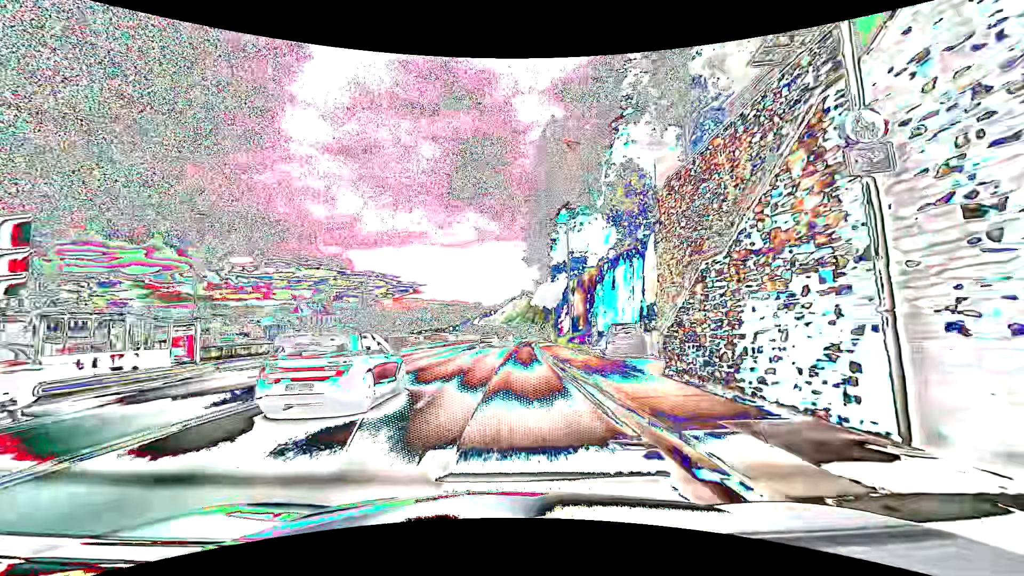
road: primary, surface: asphalt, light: Day
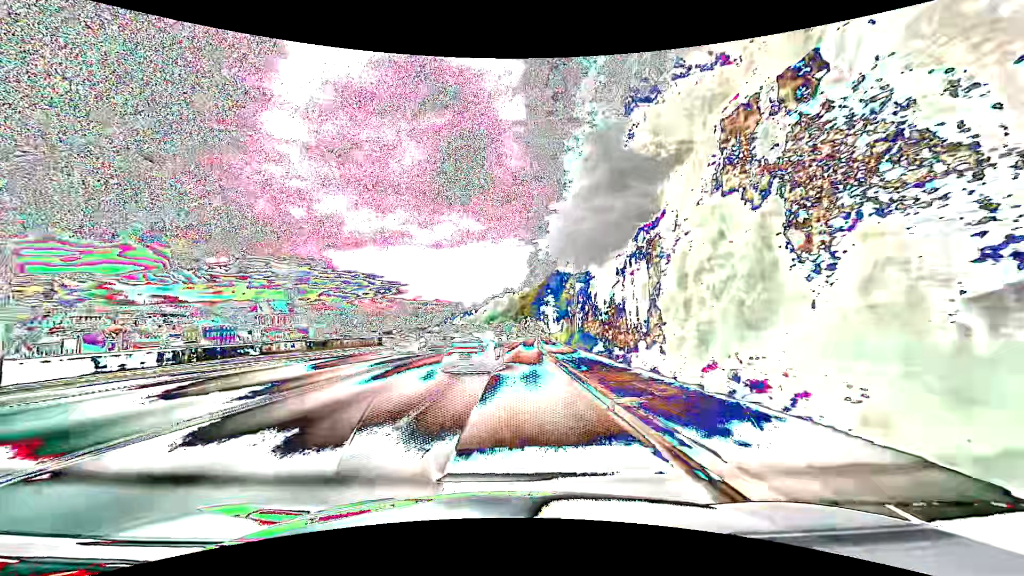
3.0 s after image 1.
(+0.4, +38.0) m; +2°
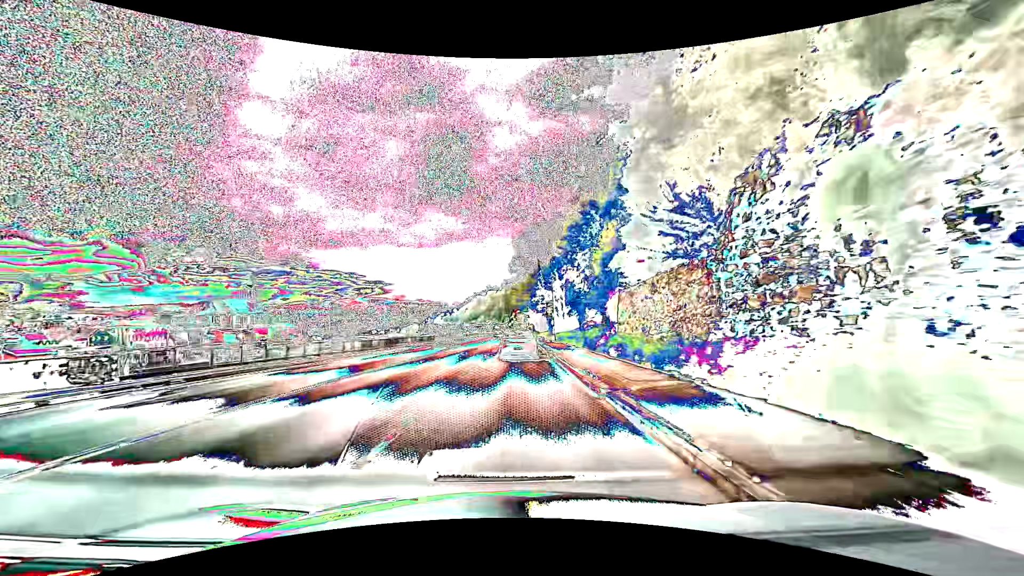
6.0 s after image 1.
(+0.8, +38.0) m; +2°
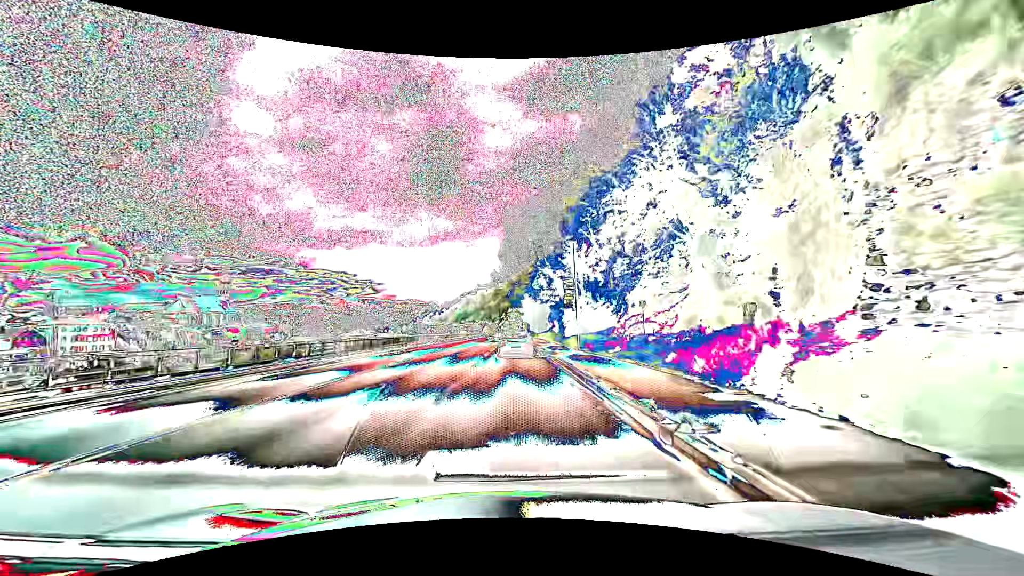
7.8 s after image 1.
(+0.2, +22.8) m; +1°
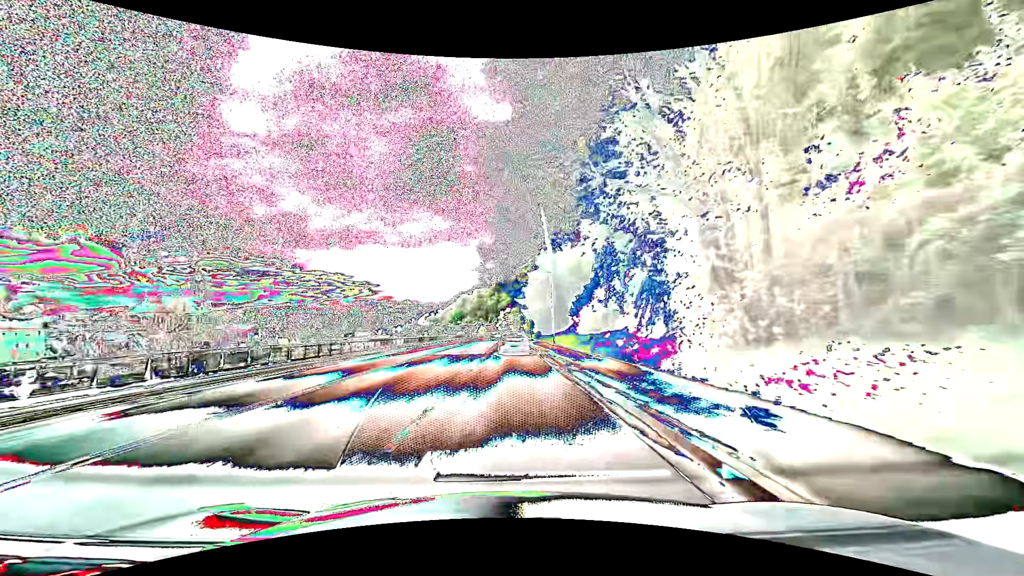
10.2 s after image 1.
(+0.1, +30.5) m; 0°
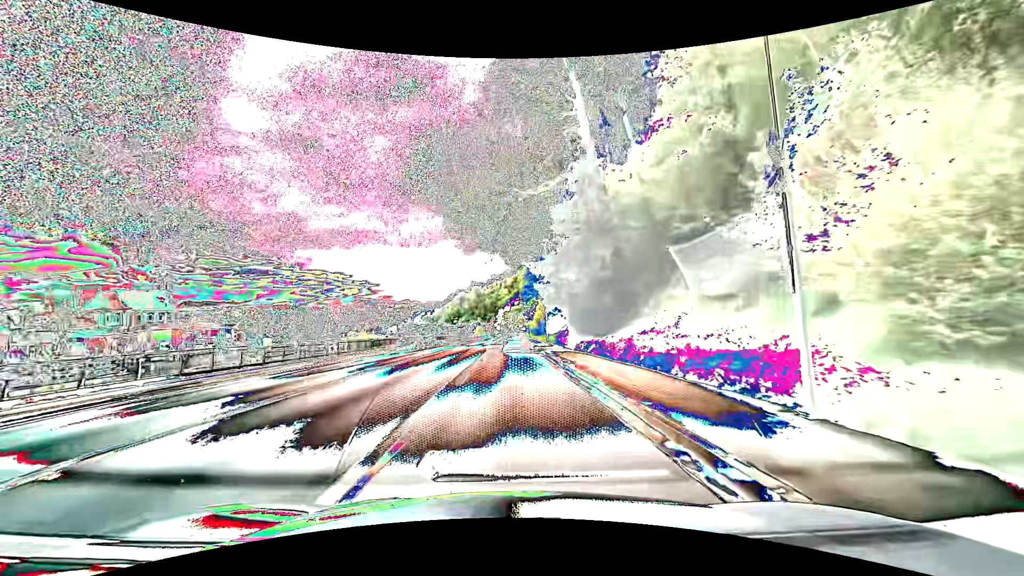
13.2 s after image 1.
(+0.1, +38.1) m; 0°
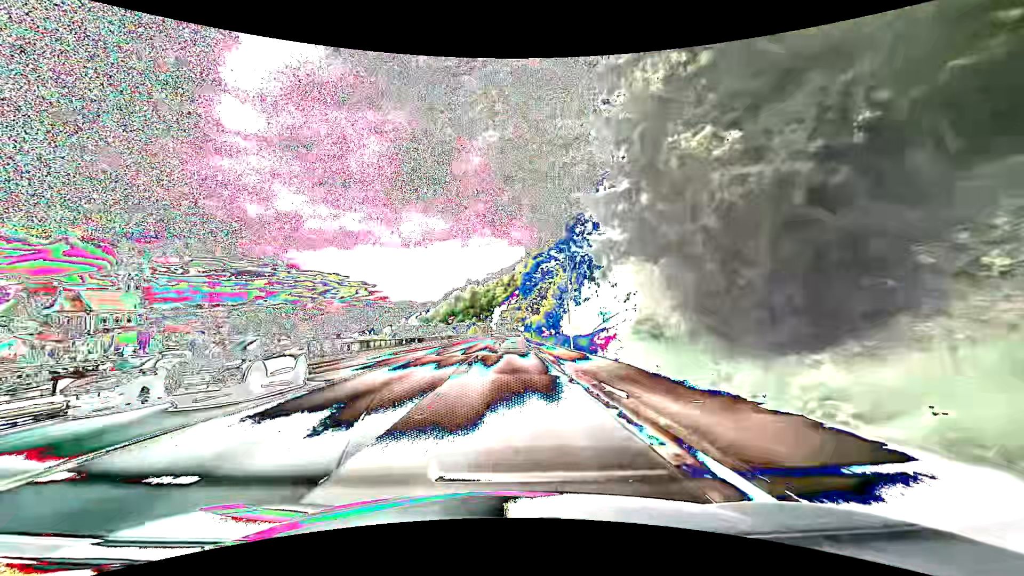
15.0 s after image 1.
(+0.2, +22.8) m; 0°
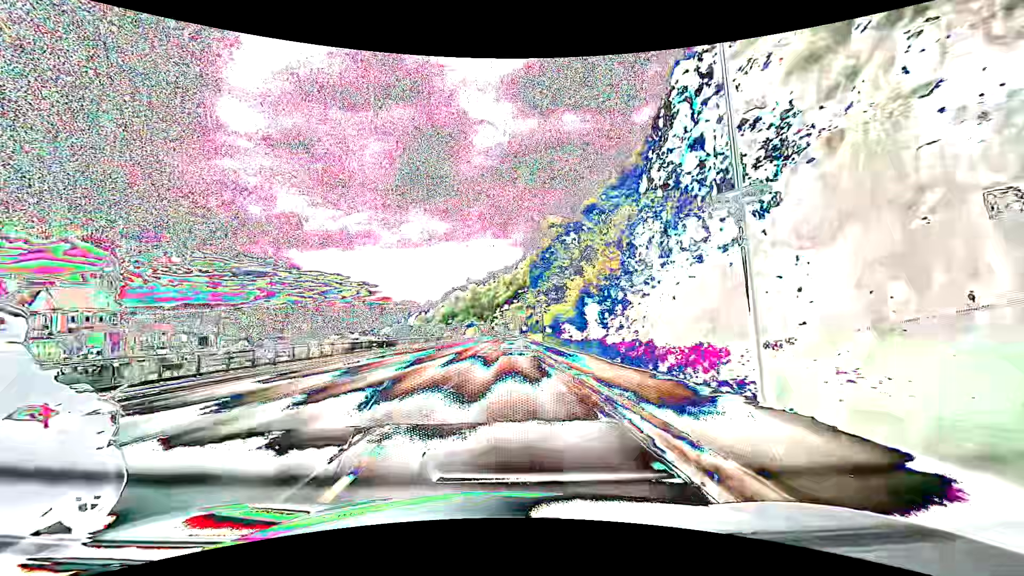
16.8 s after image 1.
(+0.1, +22.9) m; 0°
